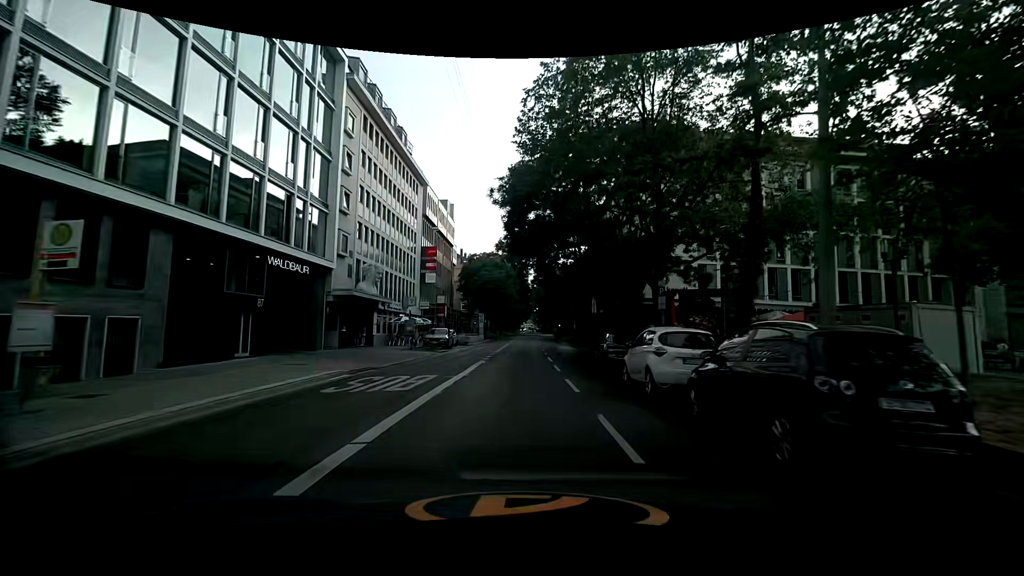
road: secondary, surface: asphalt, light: Day
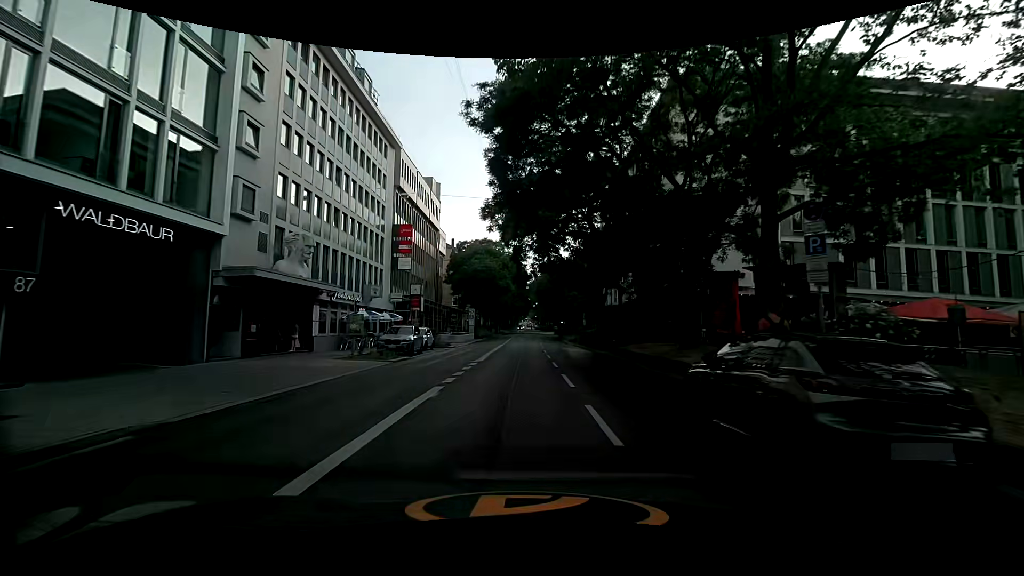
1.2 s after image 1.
(0.0, +11.5) m; -1°
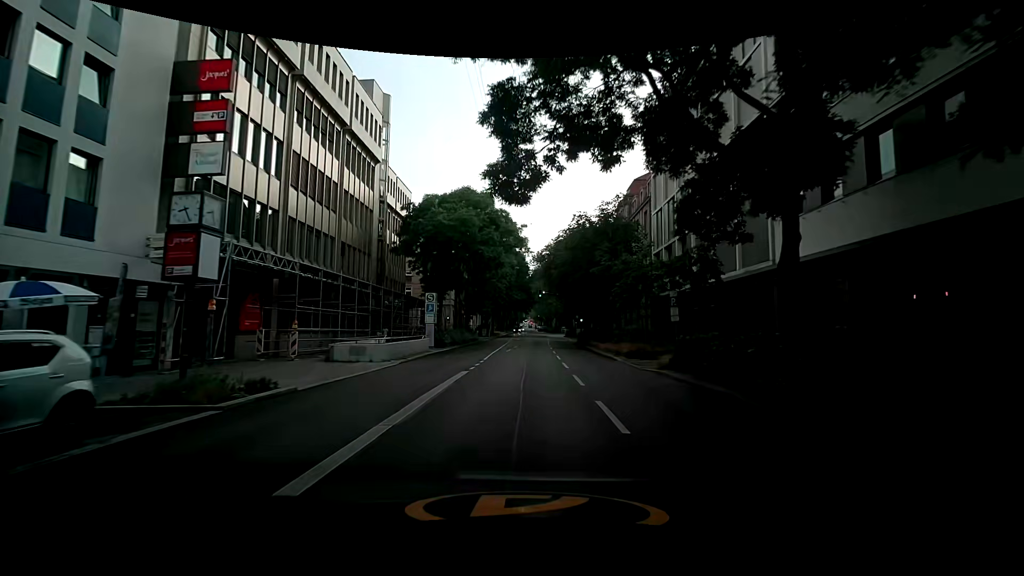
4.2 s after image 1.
(+0.2, +29.1) m; 0°
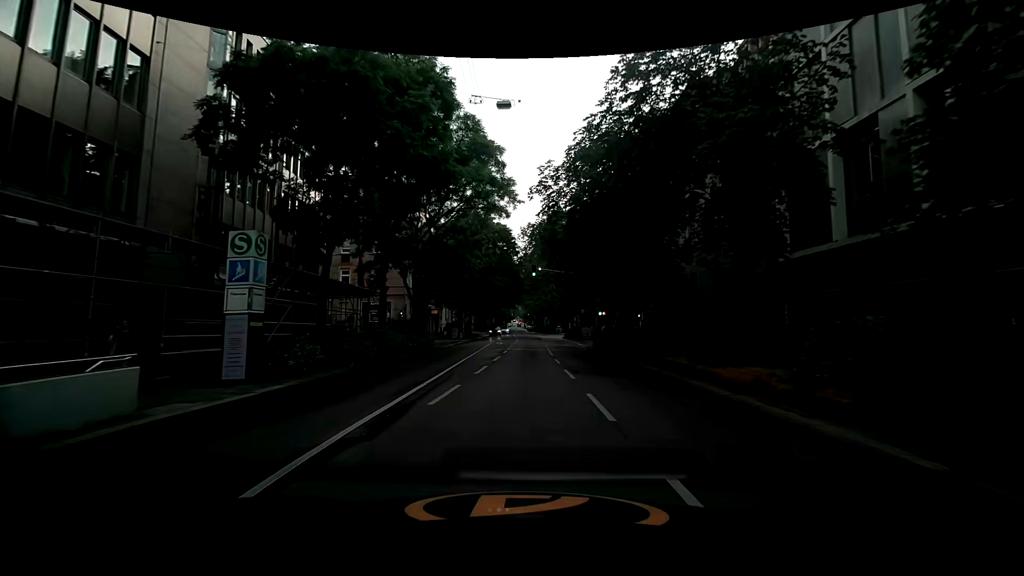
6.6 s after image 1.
(+0.4, +23.0) m; +2°
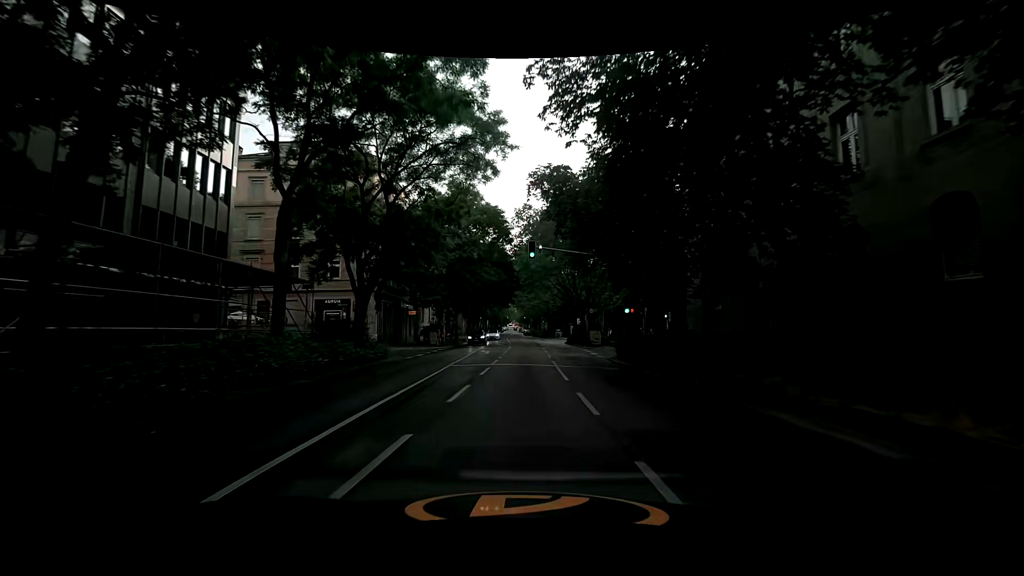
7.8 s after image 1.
(-0.2, +11.4) m; -1°
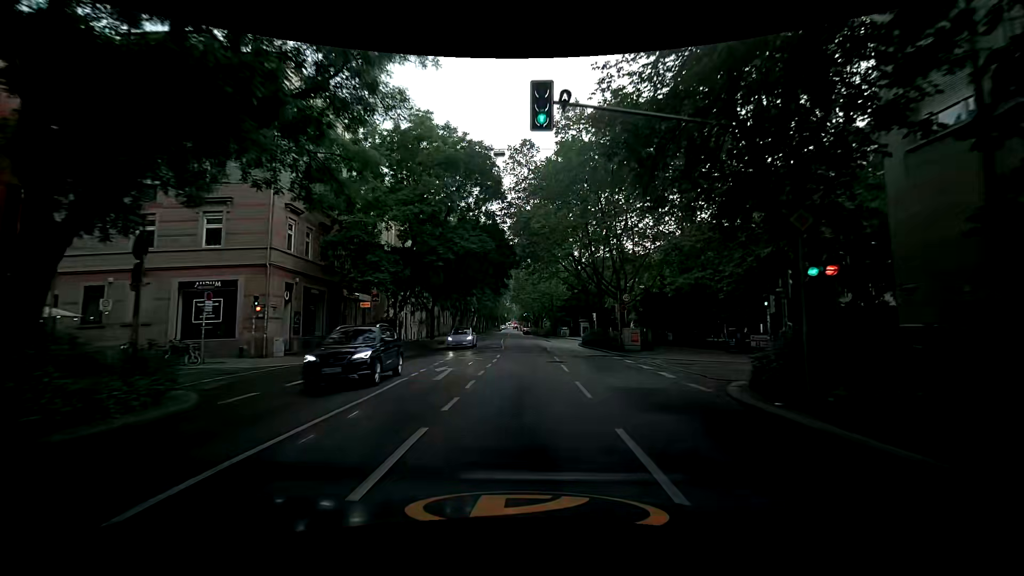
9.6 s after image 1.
(+0.1, +17.2) m; -1°
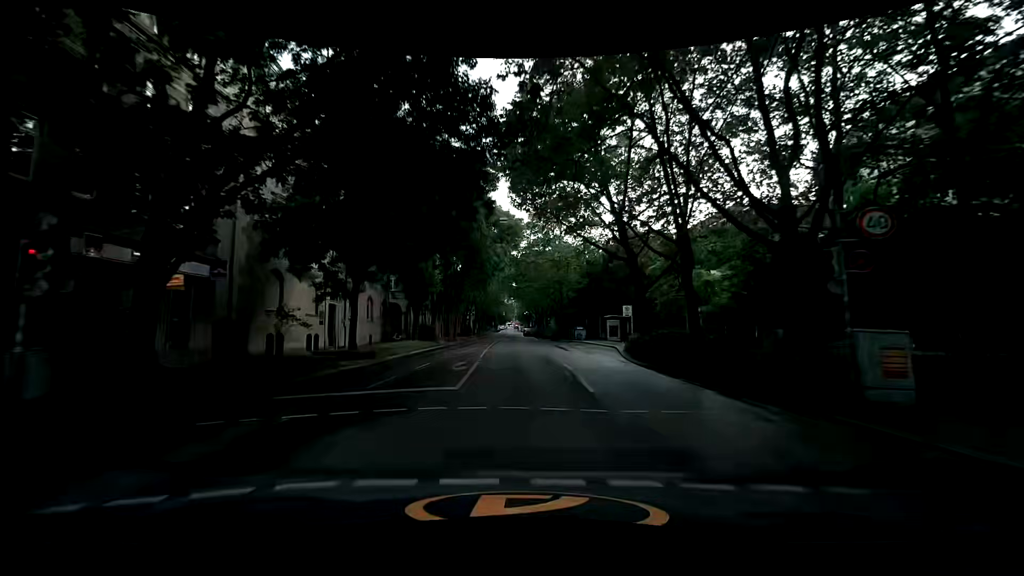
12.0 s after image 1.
(+0.6, +22.9) m; +1°
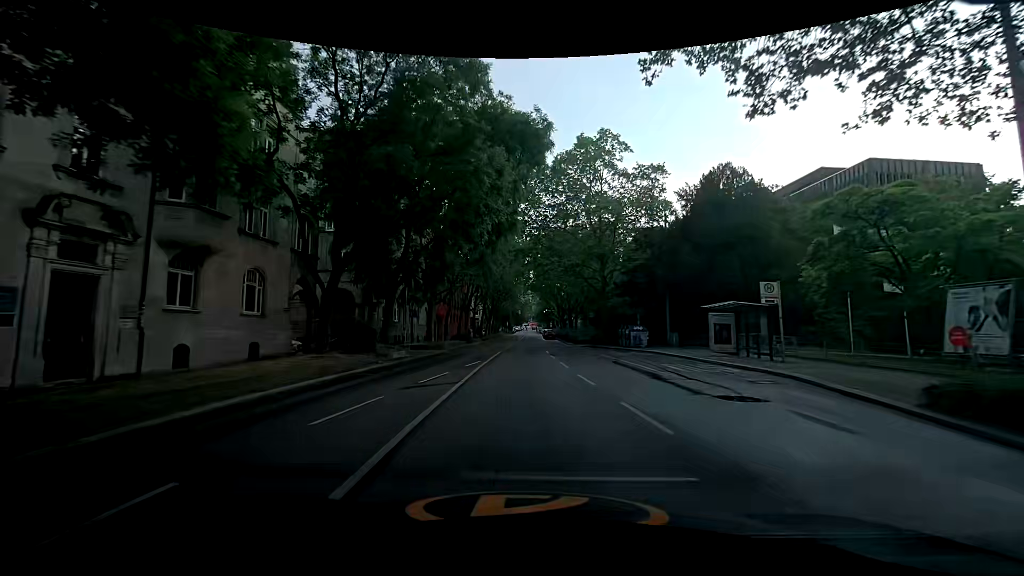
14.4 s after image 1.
(-0.4, +22.9) m; +1°
(0, +10) (-1, +20) (-1, +30) (-2, +40) (-2, +50) (-2, +60) (-3, +70) (-3, +80) (-4, +90) (-4, +100) m
